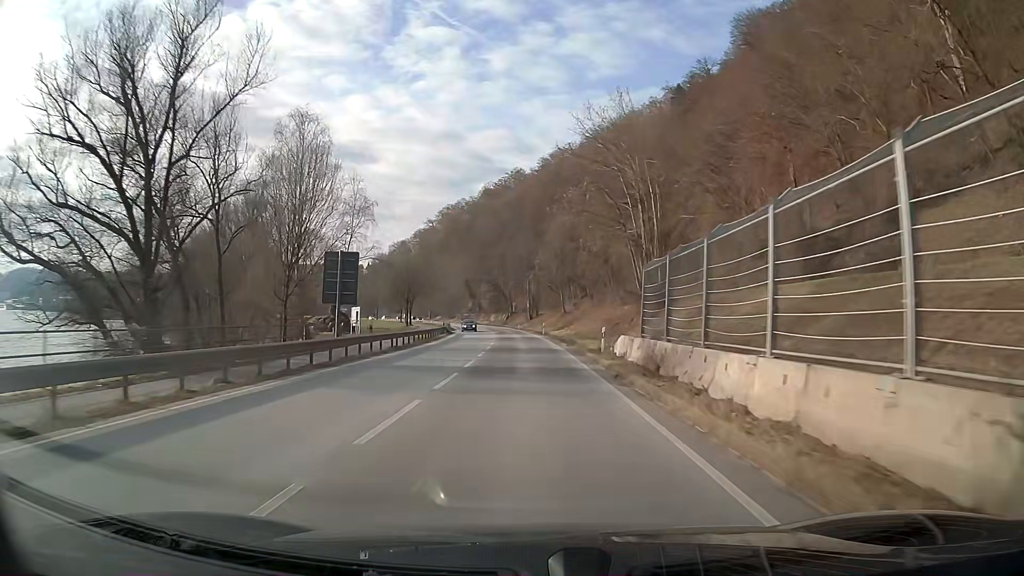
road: primary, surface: asphalt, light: Day
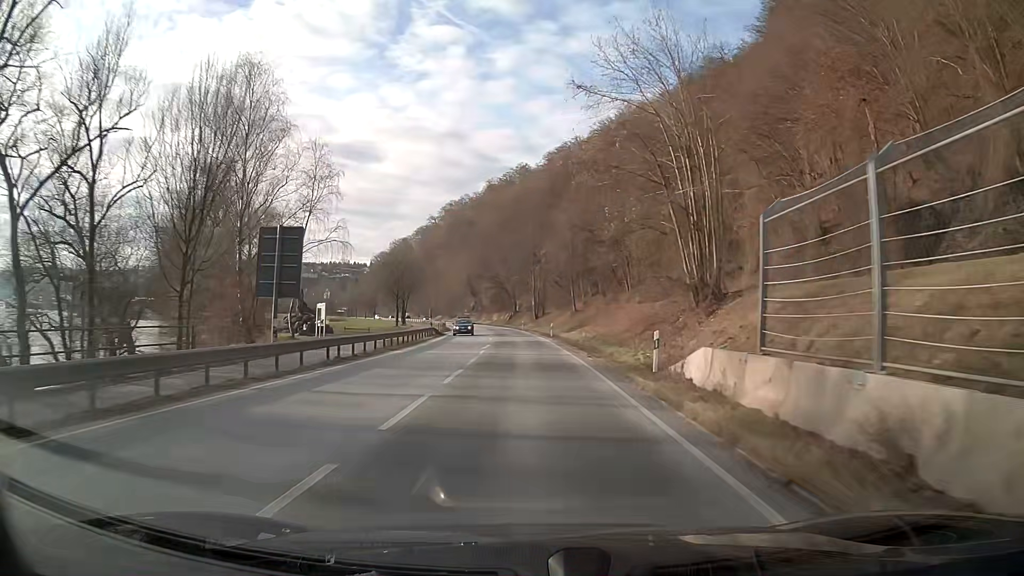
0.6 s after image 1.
(0.0, +11.2) m; 0°
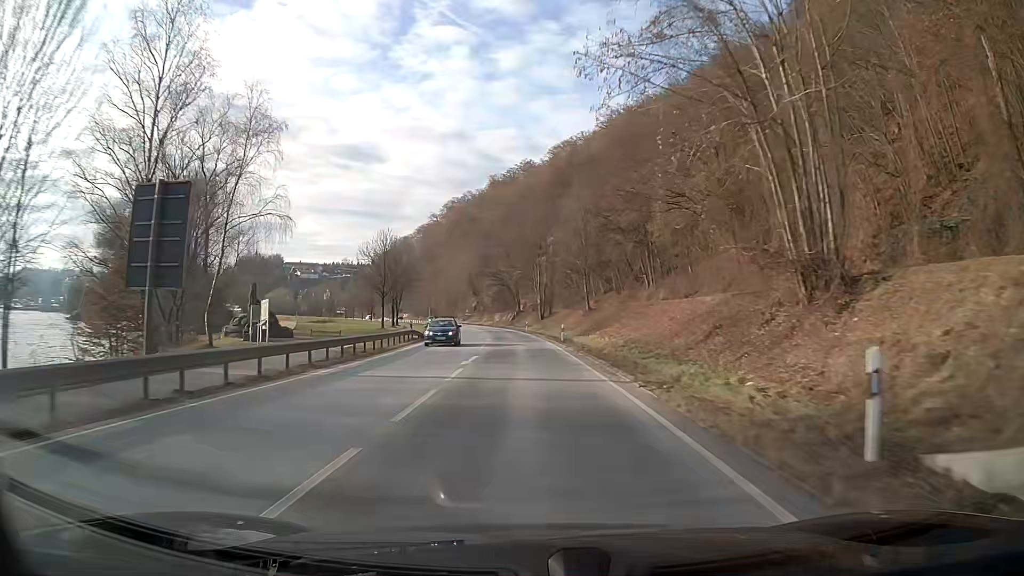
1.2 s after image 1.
(0.0, +11.2) m; 0°
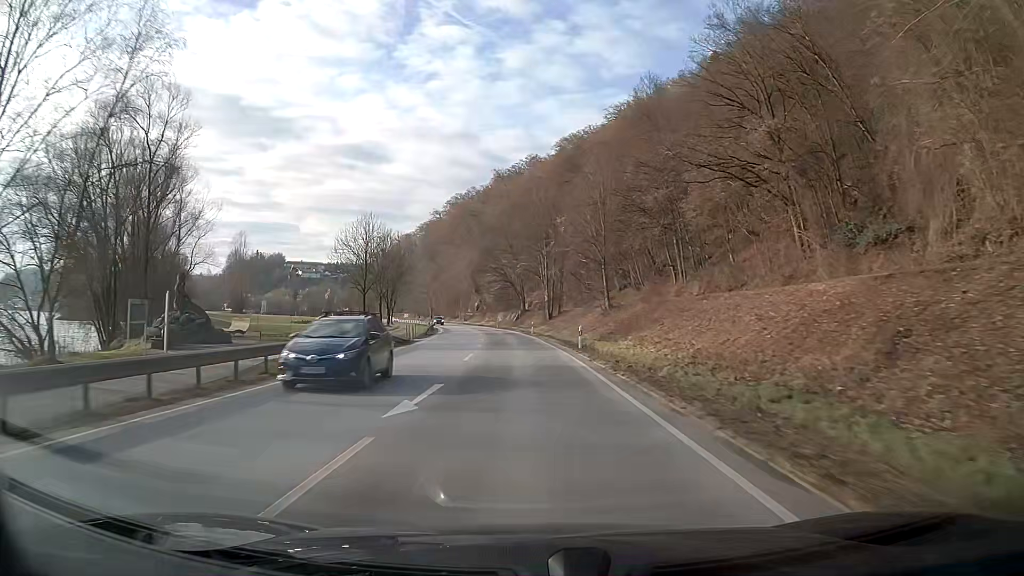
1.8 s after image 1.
(-0.1, +11.2) m; -1°
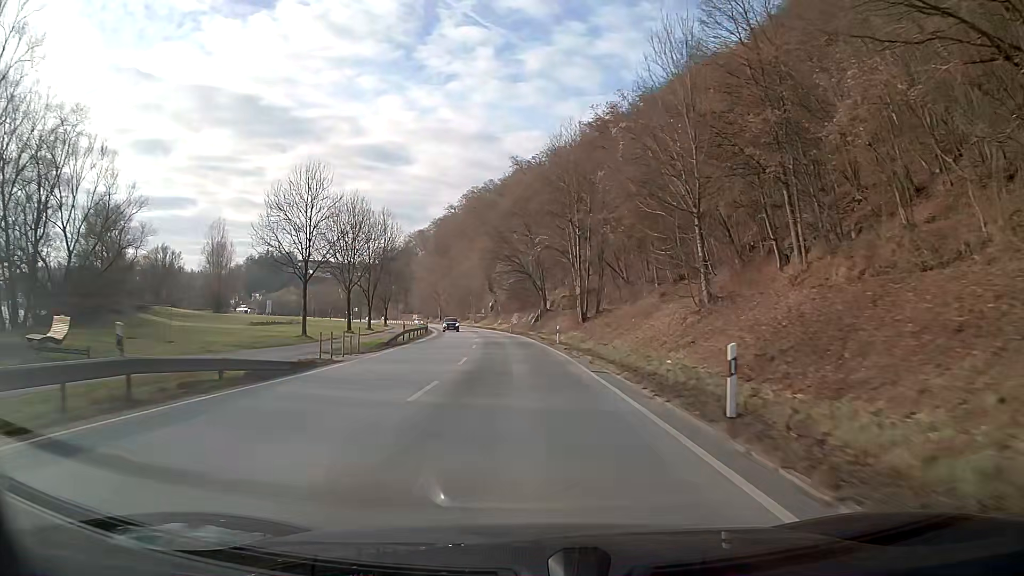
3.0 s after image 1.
(-0.4, +22.6) m; -2°
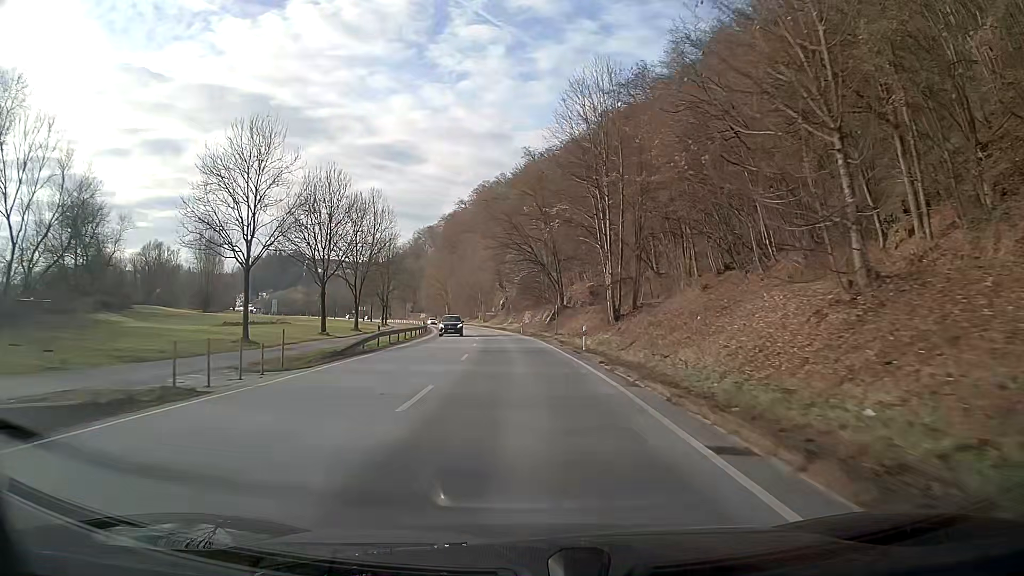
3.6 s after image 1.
(-0.1, +11.3) m; -1°
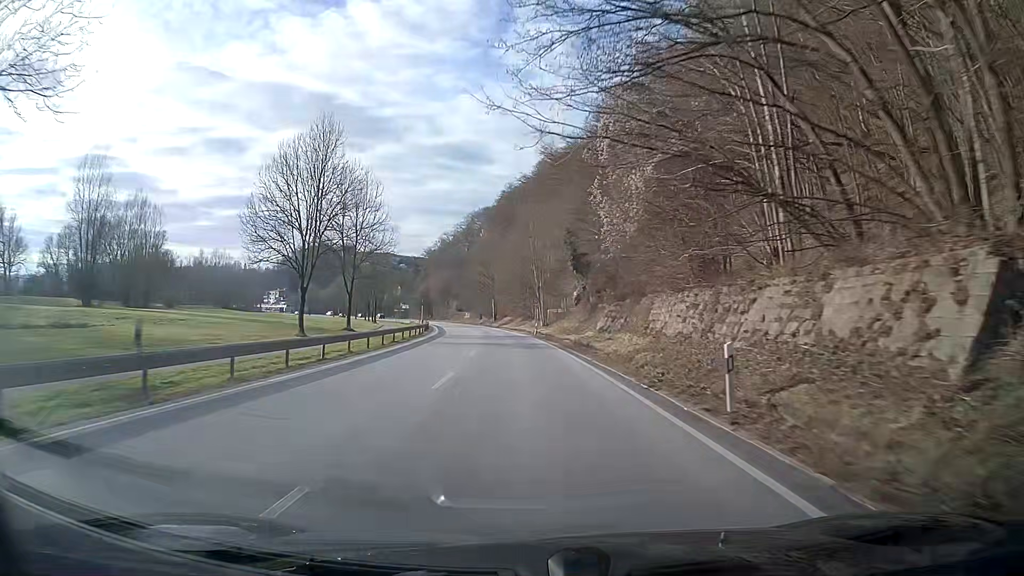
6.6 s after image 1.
(-2.9, +56.8) m; -6°
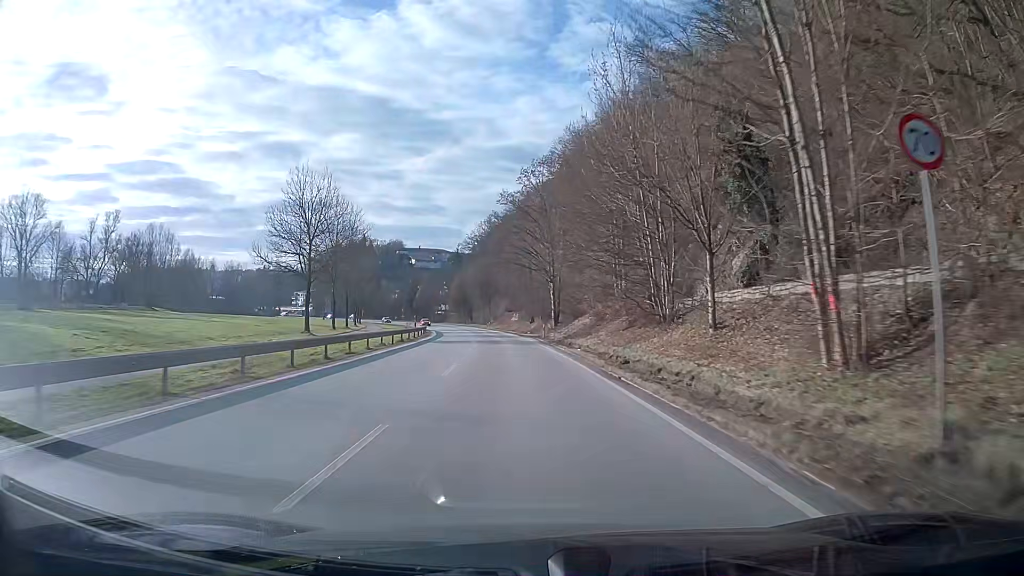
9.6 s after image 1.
(-2.7, +56.0) m; -5°
